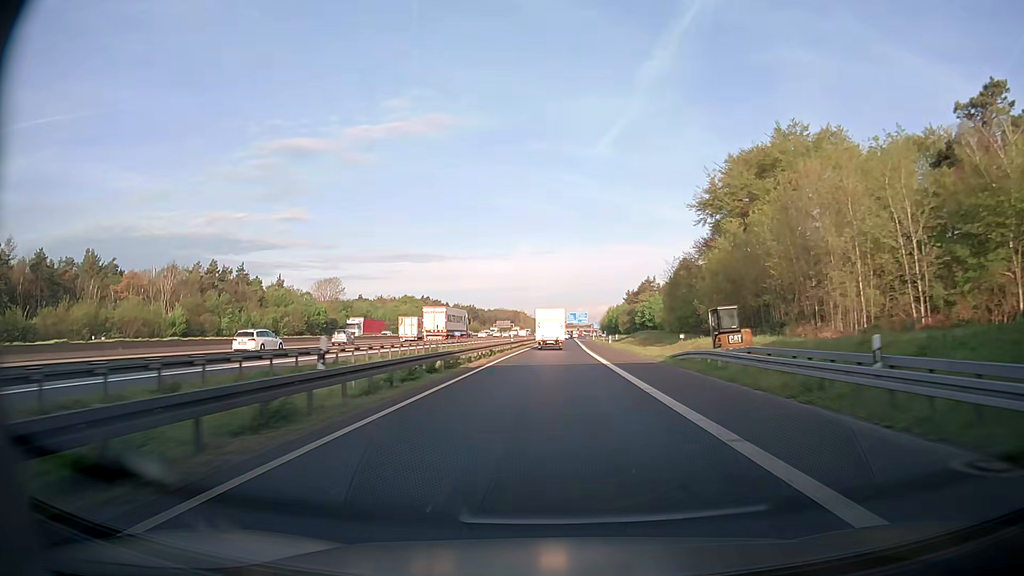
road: motorway_link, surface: asphalt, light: Day
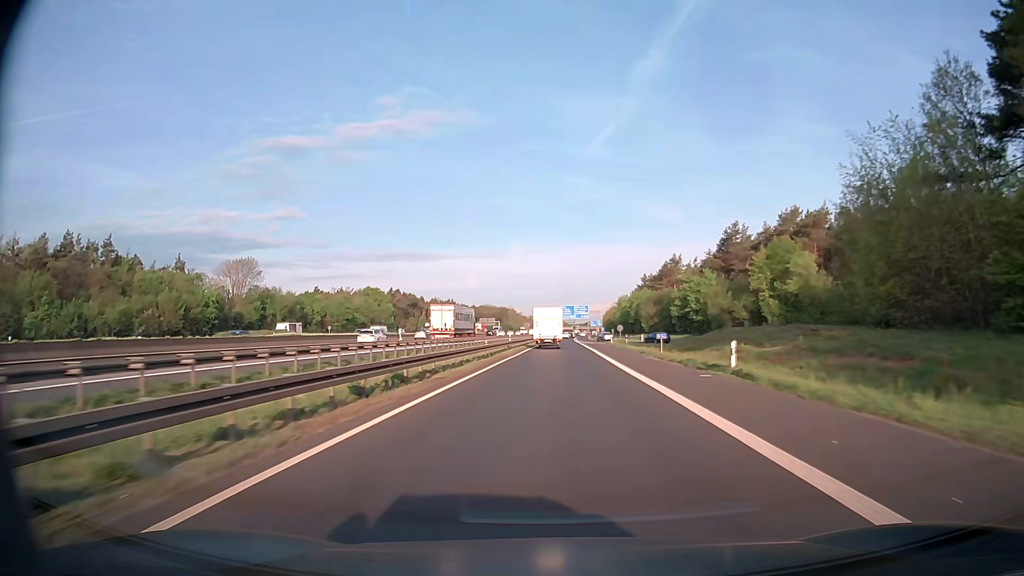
(+0.5, +57.5) m; +1°
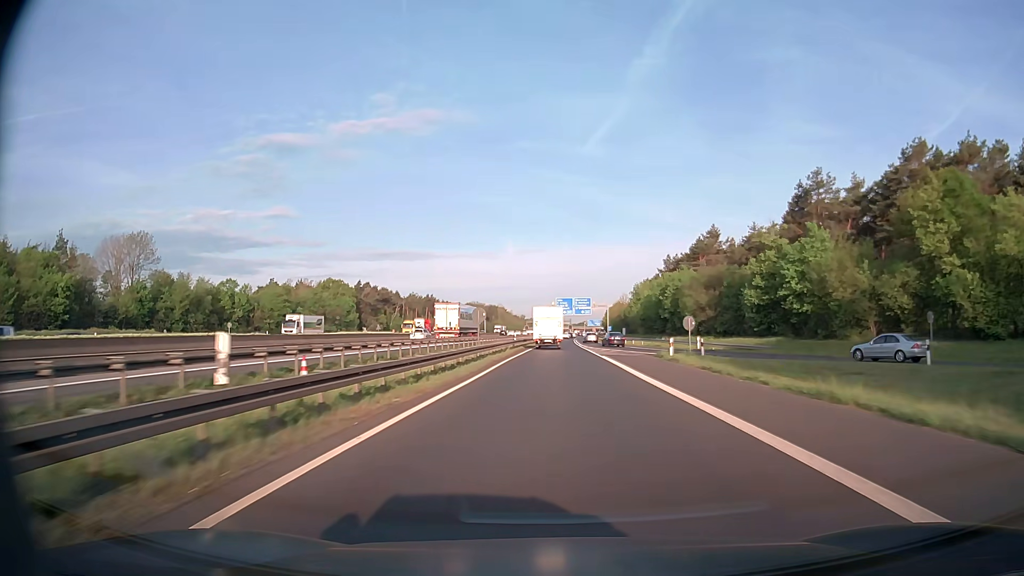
(+0.3, +43.4) m; +1°
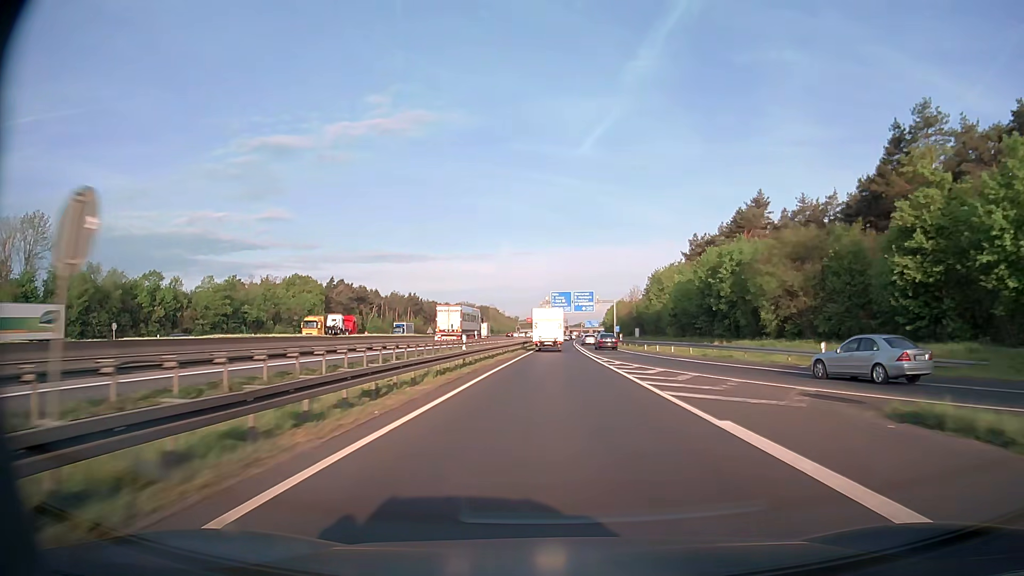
(+0.1, +28.7) m; 0°
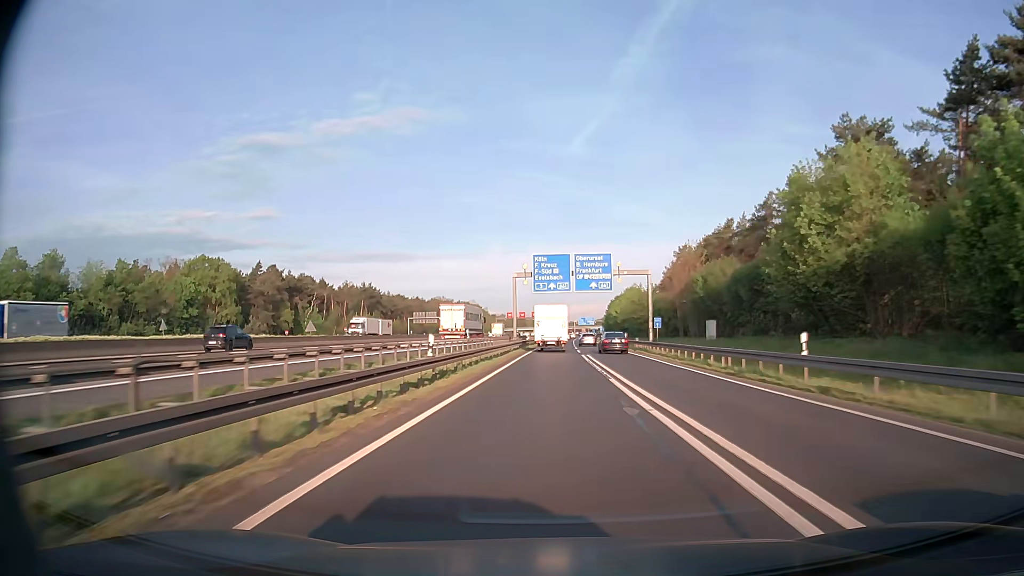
(+0.5, +56.3) m; +1°
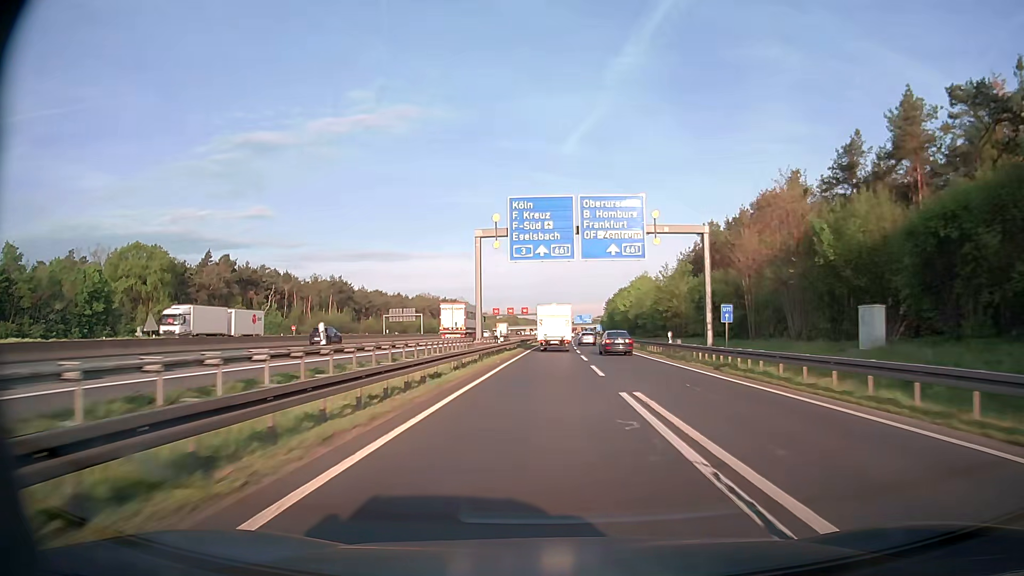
(+0.1, +27.6) m; +1°
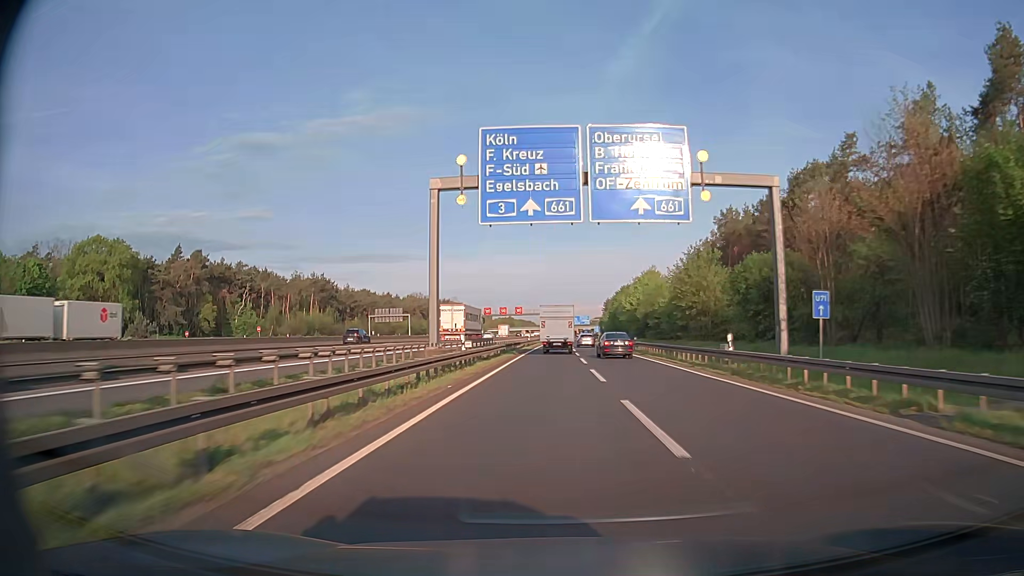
(0.0, +13.7) m; 0°
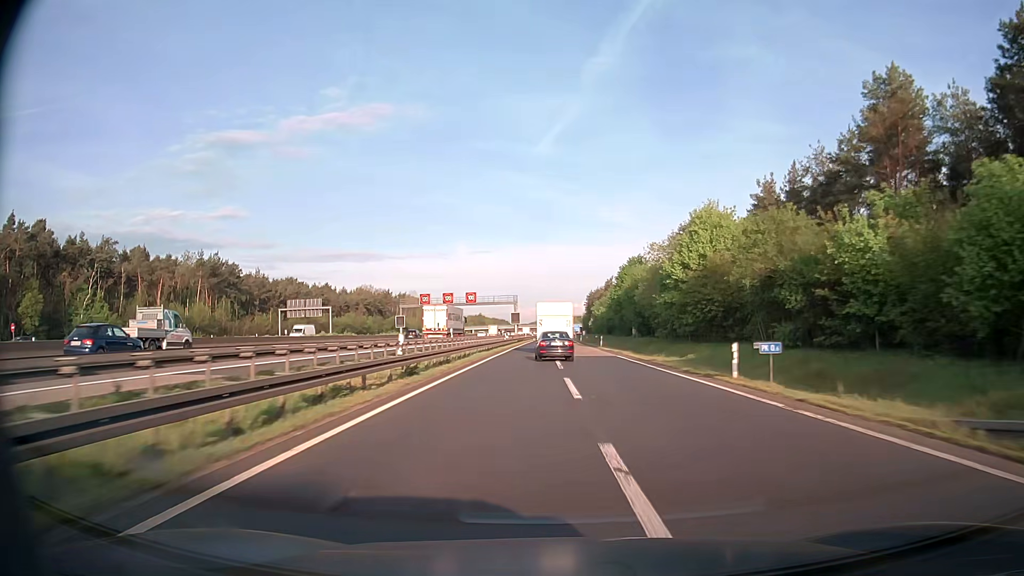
(+0.8, +53.9) m; +2°
(0, +10) (0, +20) (0, +30) (+1, +40) (+1, +50) (+1, +60) (+1, +70) (+1, +80) (+2, +90) (+2, +100) m
